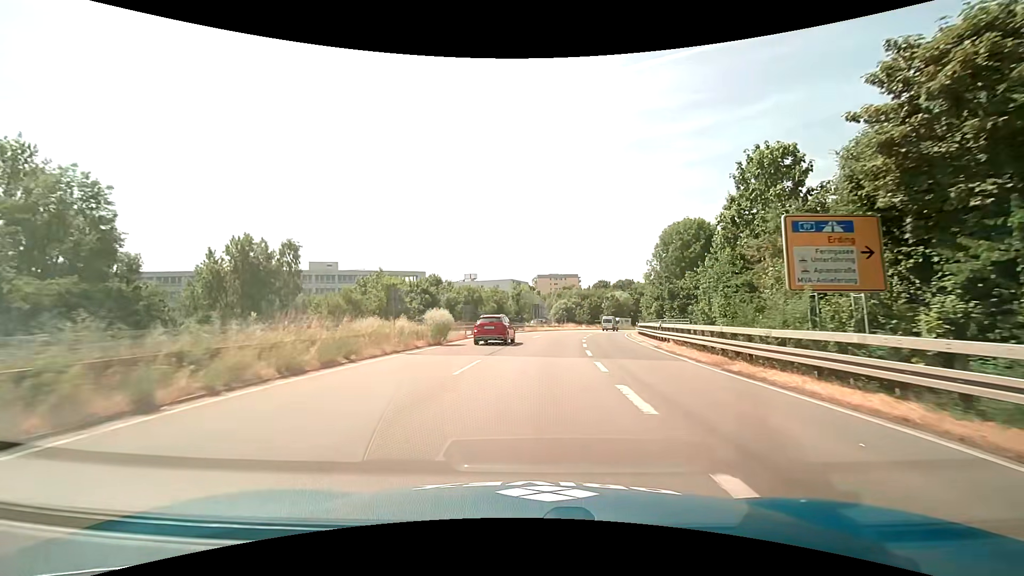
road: trunk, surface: asphalt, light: Day
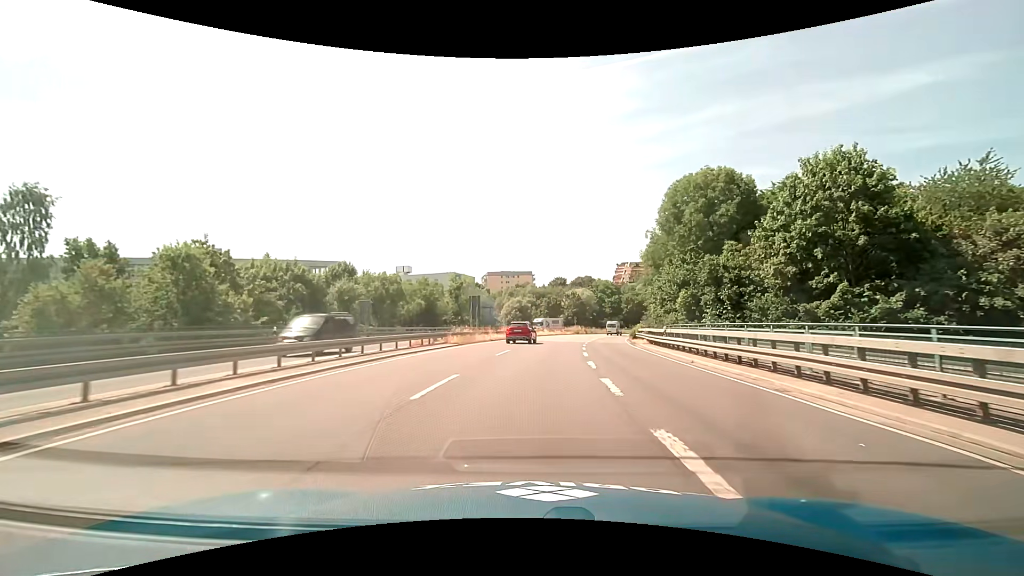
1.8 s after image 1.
(+1.3, +27.5) m; +6°
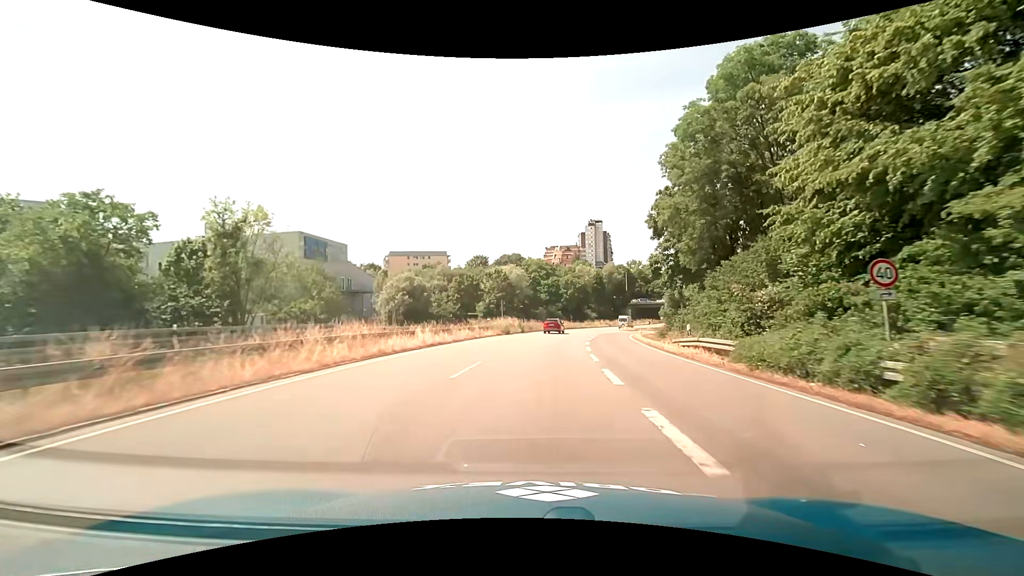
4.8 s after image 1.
(+3.6, +45.9) m; +9°
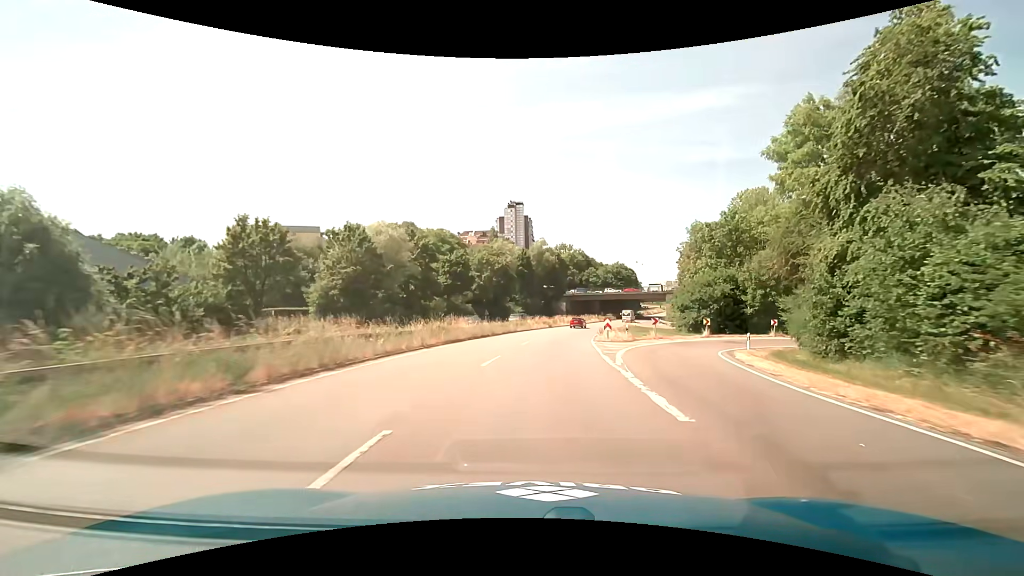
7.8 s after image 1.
(+3.8, +46.0) m; +10°
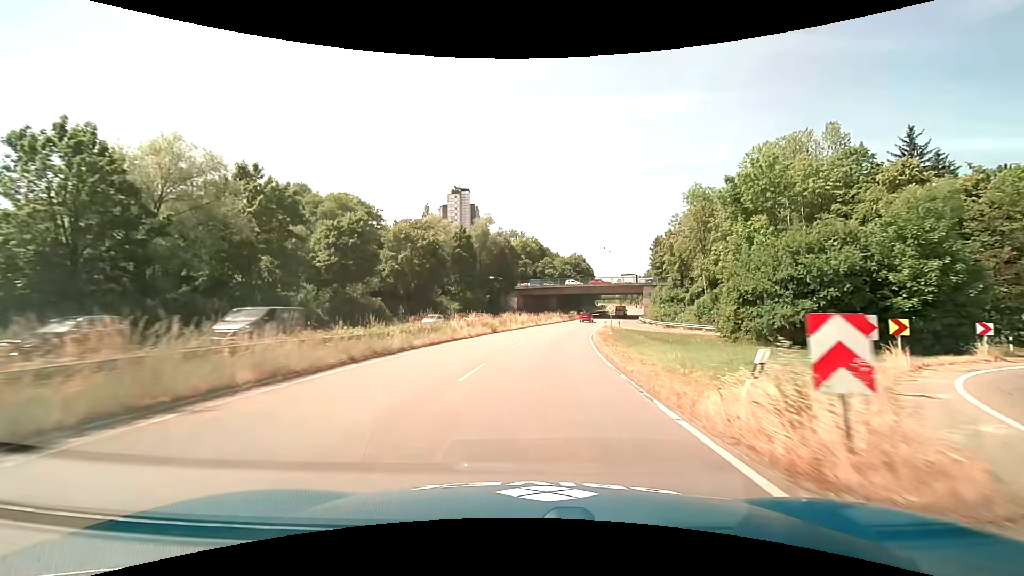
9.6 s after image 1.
(+1.3, +27.6) m; +6°
